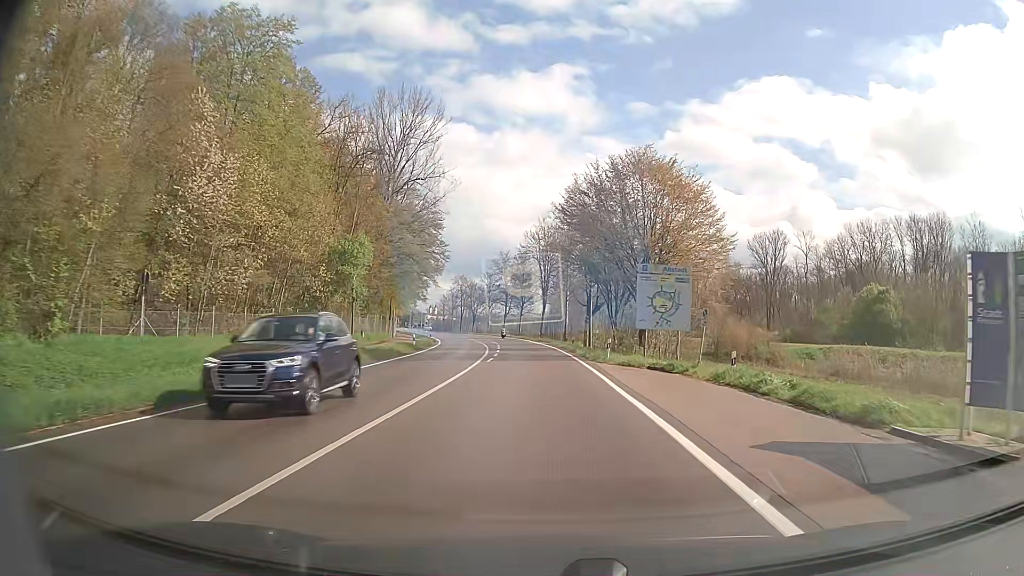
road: secondary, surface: asphalt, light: Day
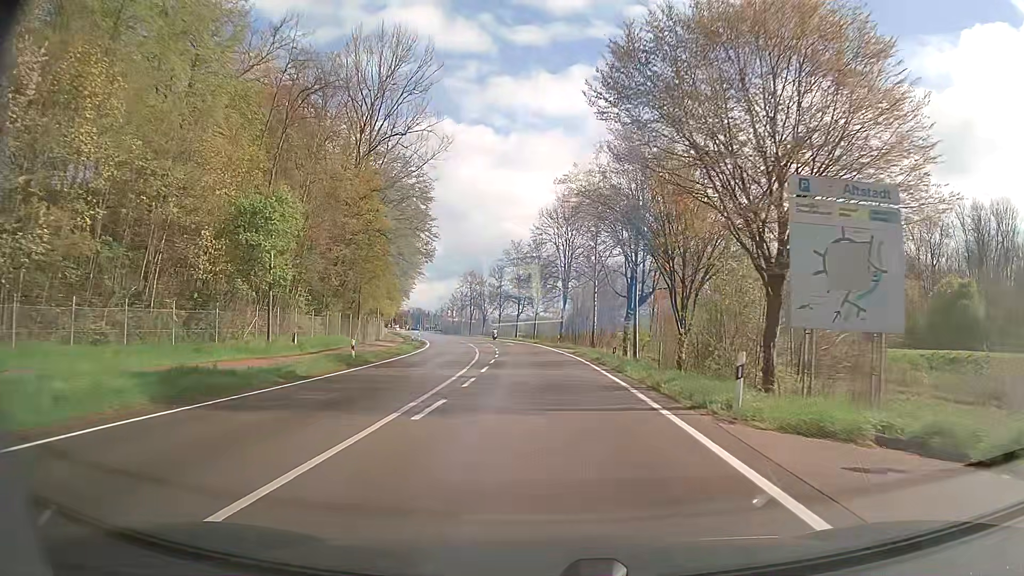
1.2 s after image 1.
(-0.2, +18.5) m; -2°
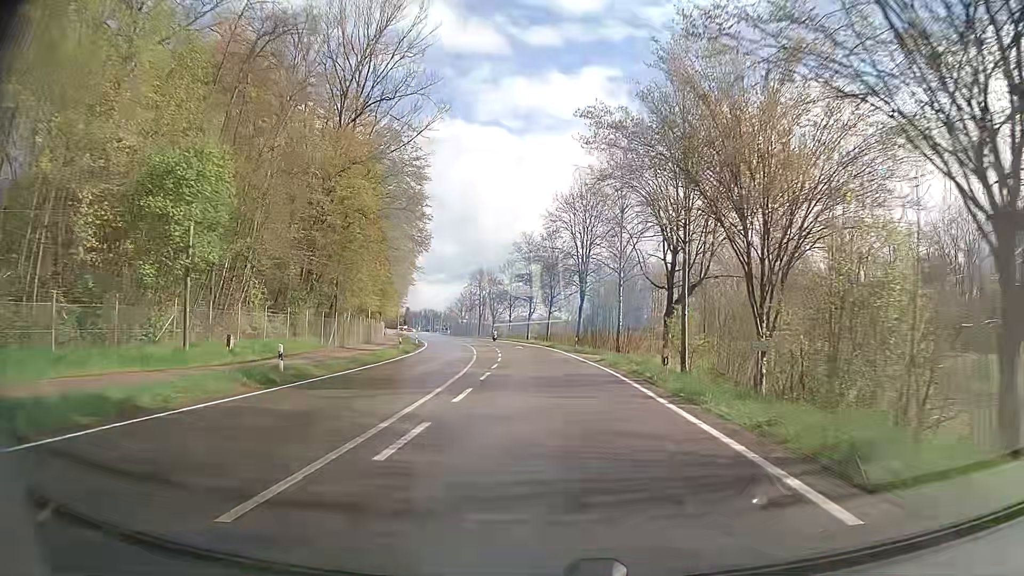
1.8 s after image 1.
(-0.1, +9.4) m; -1°
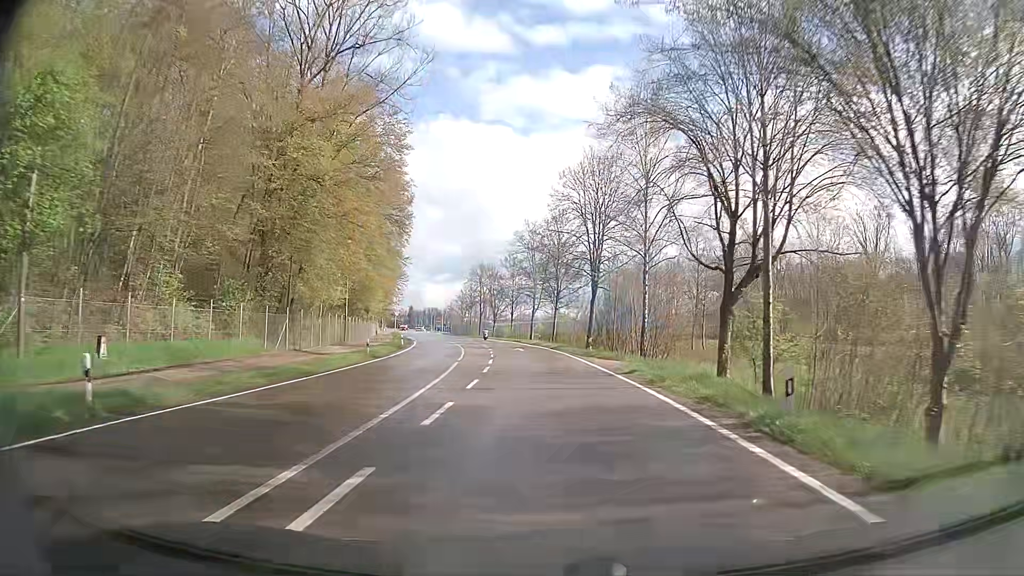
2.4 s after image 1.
(0.0, +9.5) m; 0°
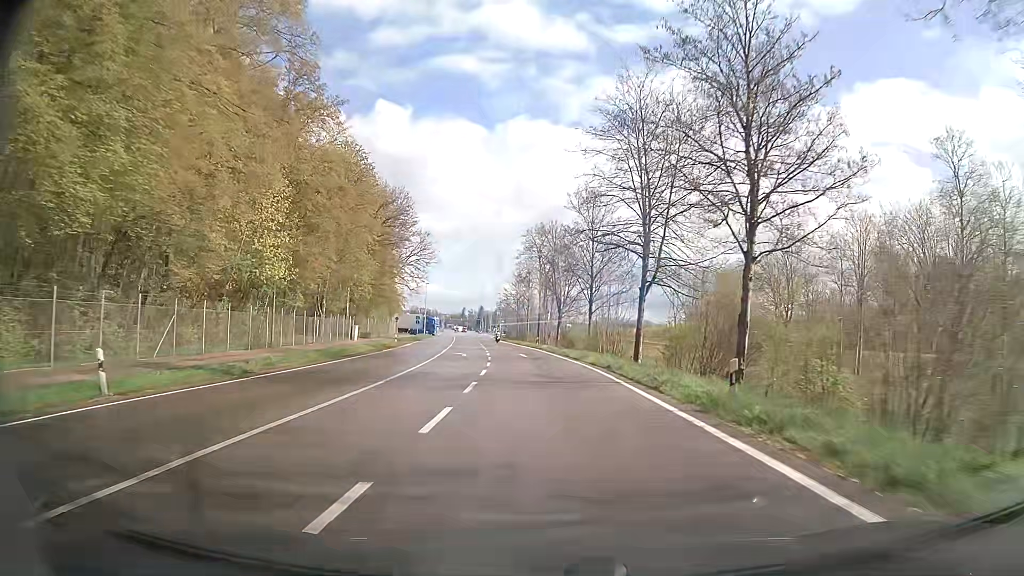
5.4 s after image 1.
(-2.6, +49.1) m; -7°
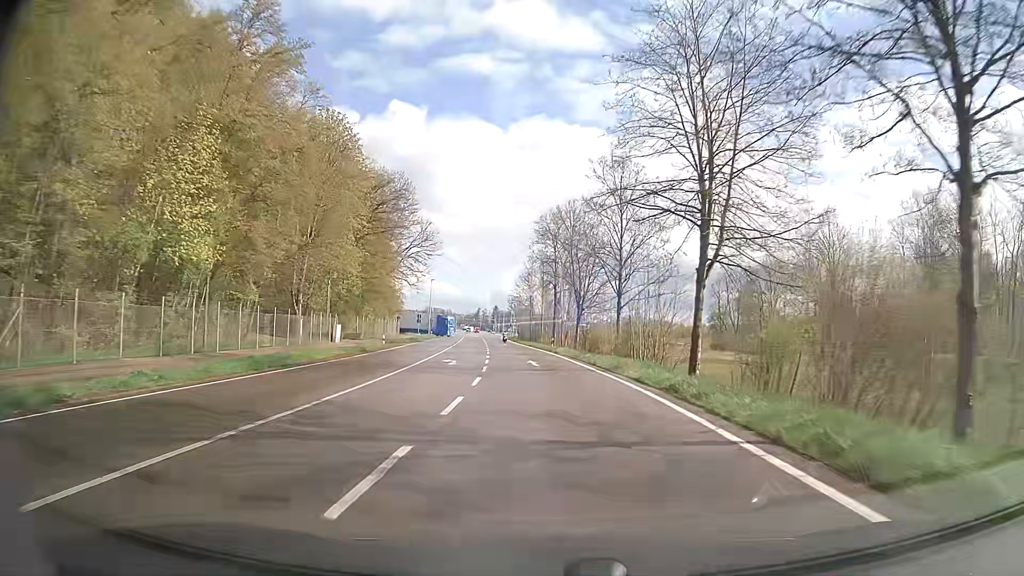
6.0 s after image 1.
(-0.1, +10.3) m; -1°
